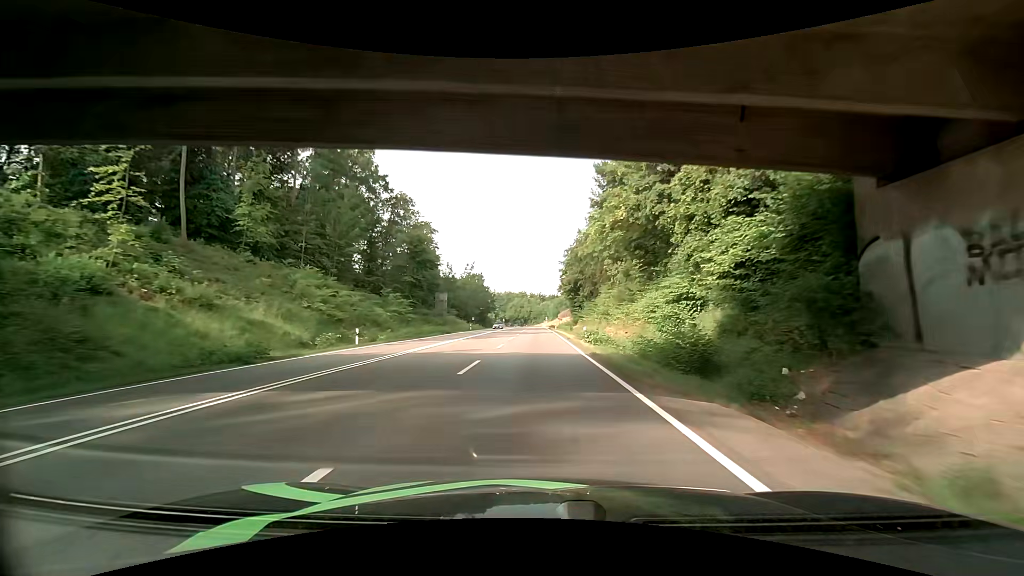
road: secondary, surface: asphalt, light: Day
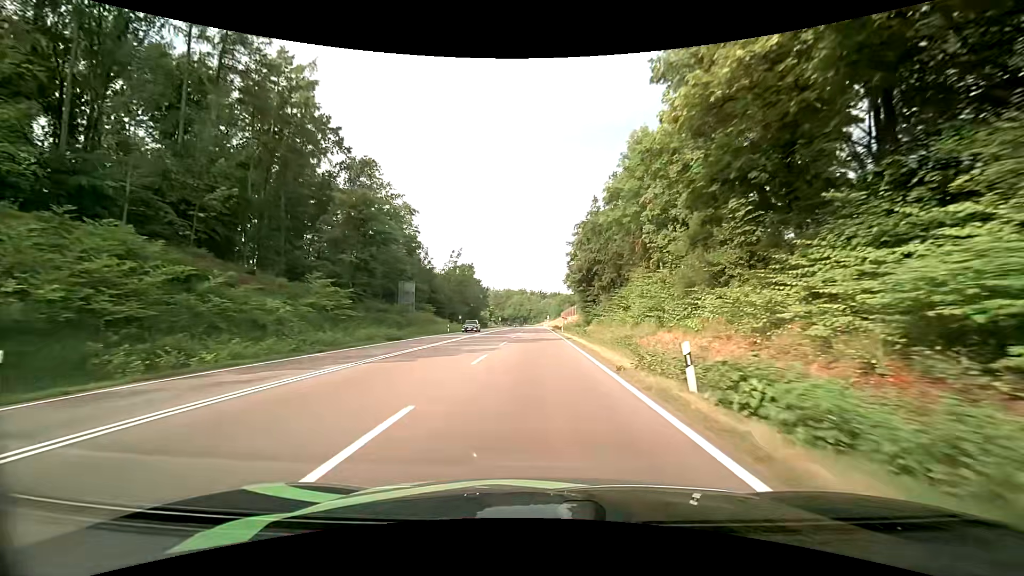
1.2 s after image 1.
(-0.1, +20.6) m; -1°
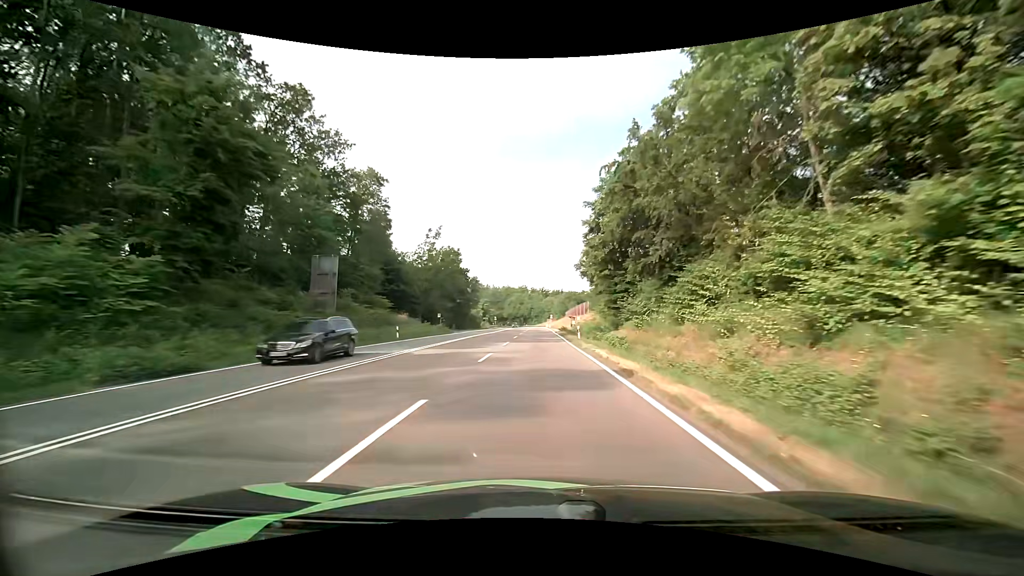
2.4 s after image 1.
(0.0, +22.3) m; 0°
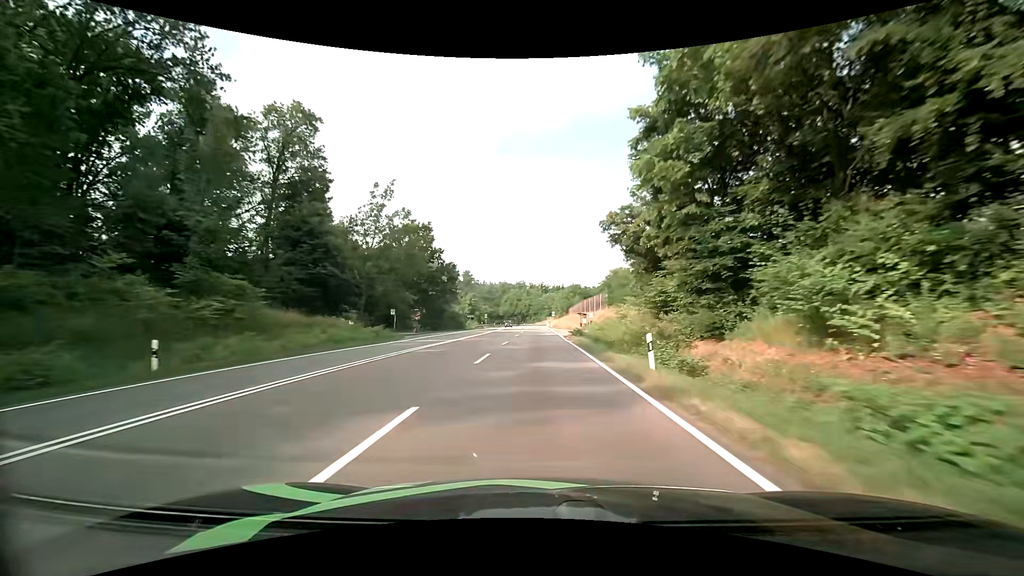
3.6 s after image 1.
(-0.1, +24.0) m; 0°
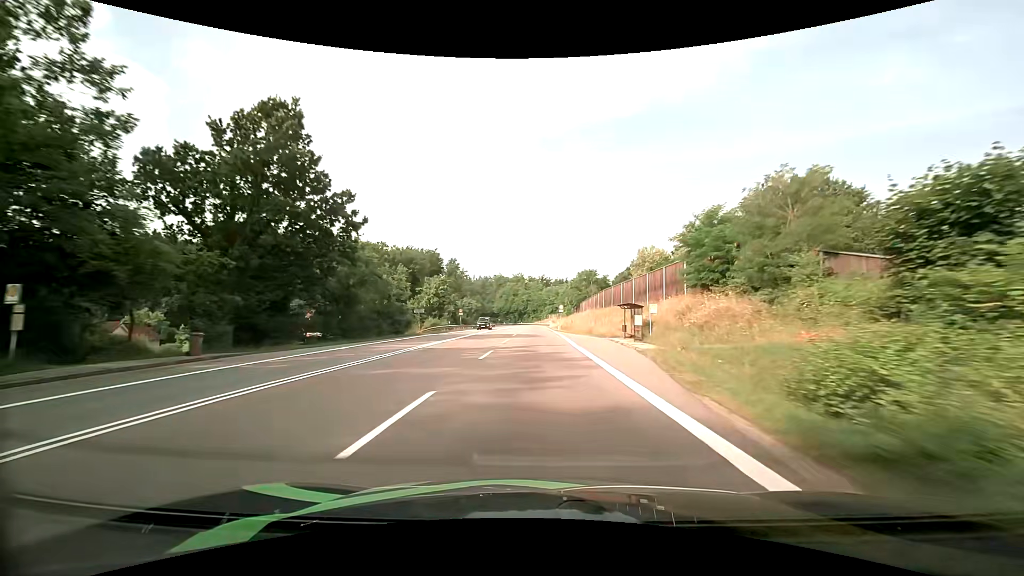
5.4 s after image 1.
(0.0, +37.9) m; 0°
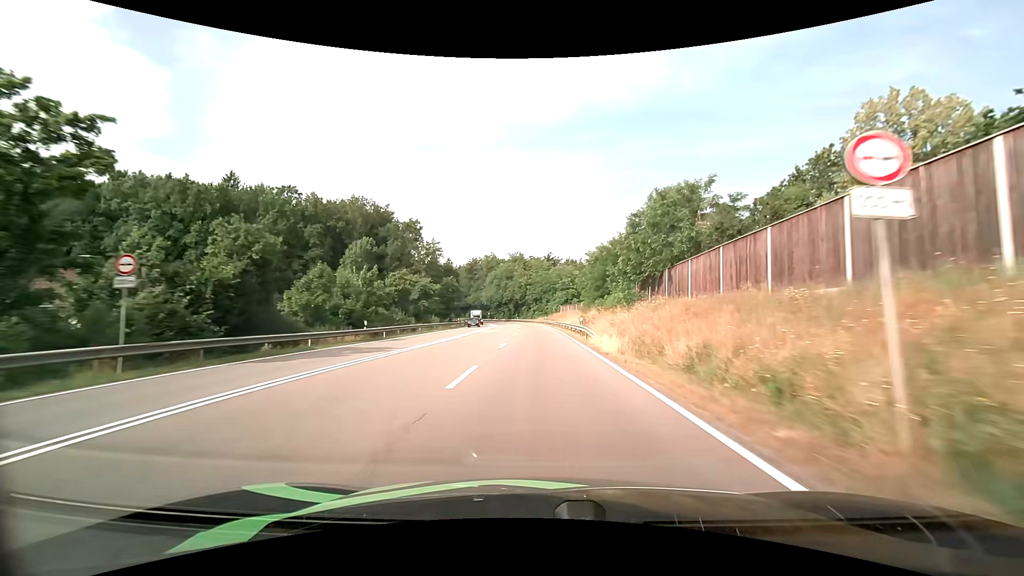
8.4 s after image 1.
(0.0, +65.1) m; 0°
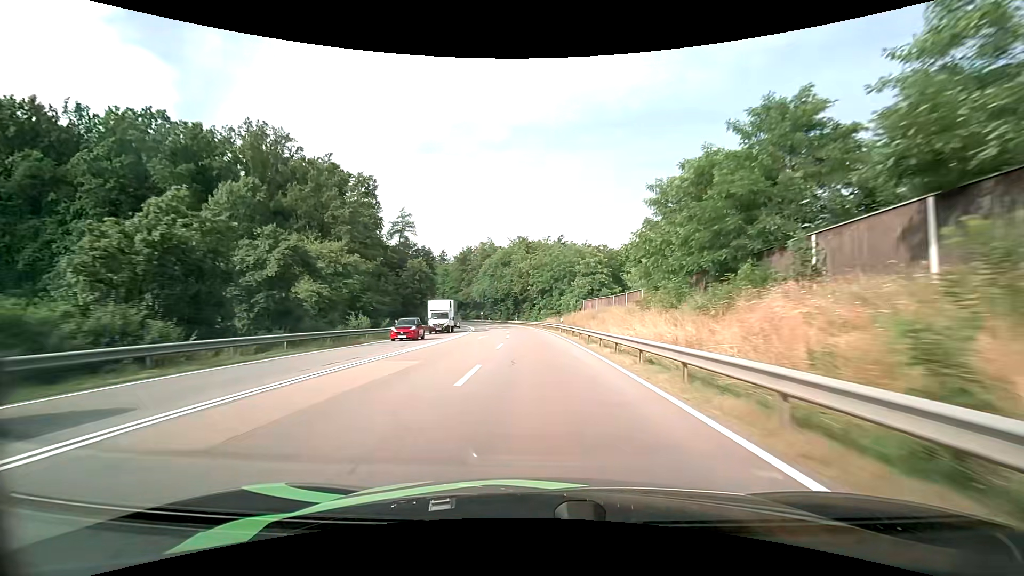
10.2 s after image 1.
(-0.1, +38.5) m; -1°
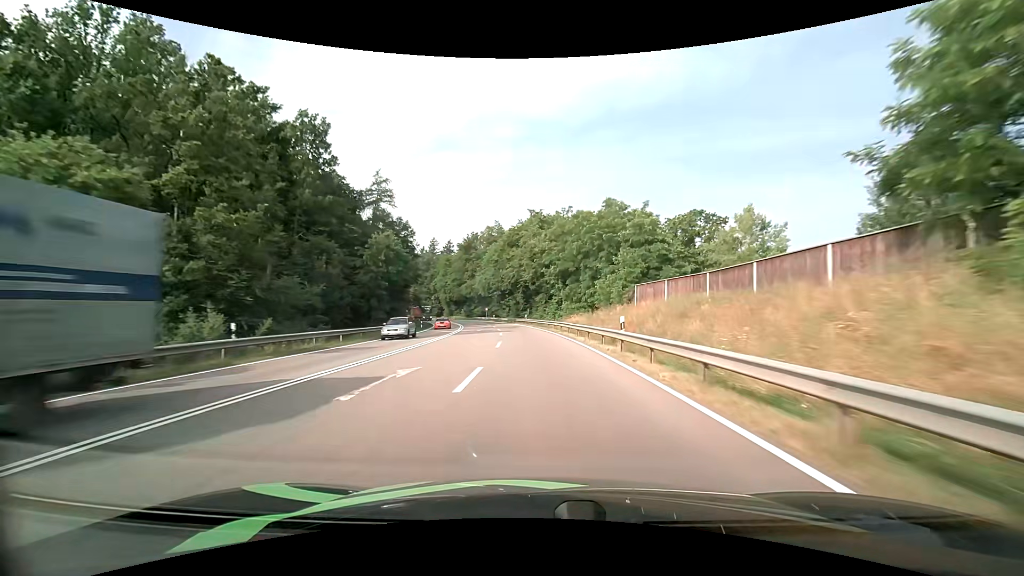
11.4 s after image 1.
(-0.3, +24.9) m; -2°
(0, +10) (0, +20) (-1, +30) (-1, +40) (-2, +50) (-3, +60) (-5, +70) (-6, +80) (-8, +89) (-11, +99) m
